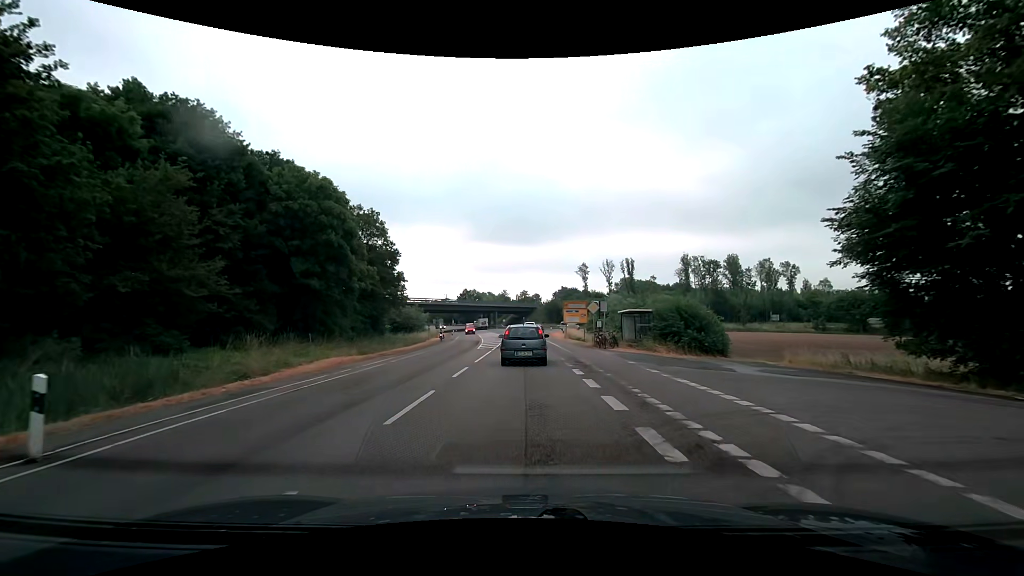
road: secondary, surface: asphalt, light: Day
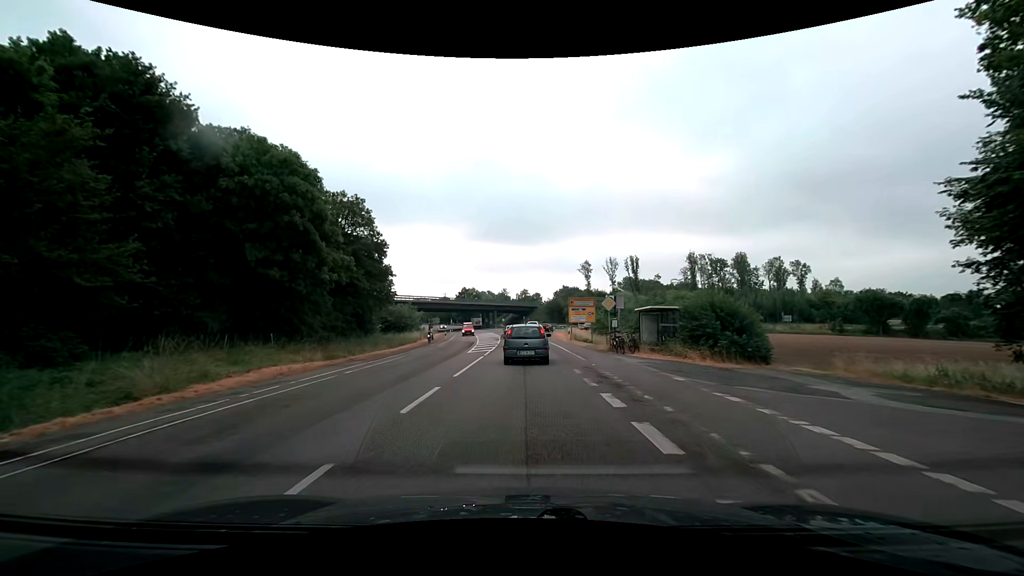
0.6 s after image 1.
(0.0, +5.9) m; 0°
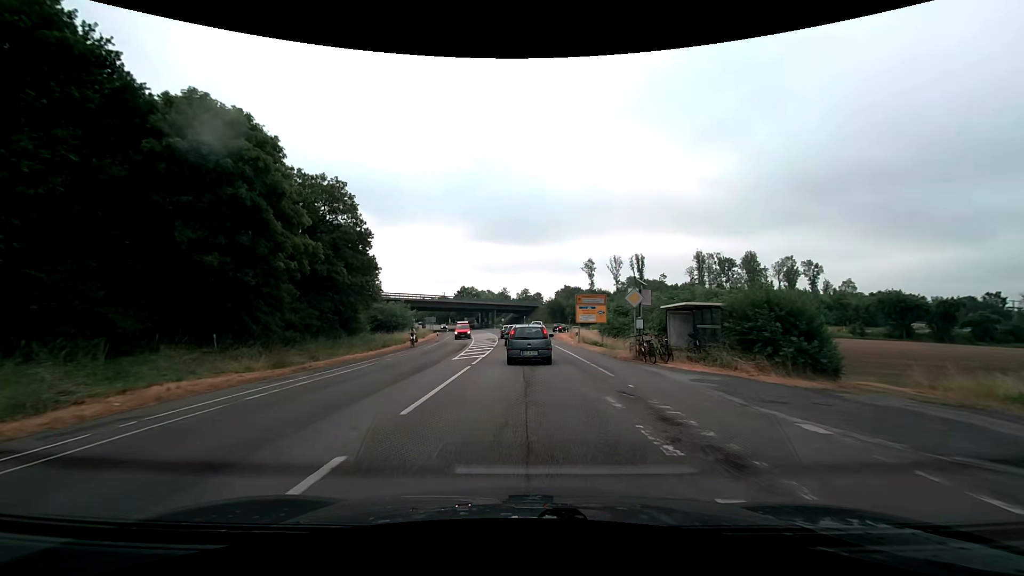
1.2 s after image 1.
(0.0, +6.1) m; +1°
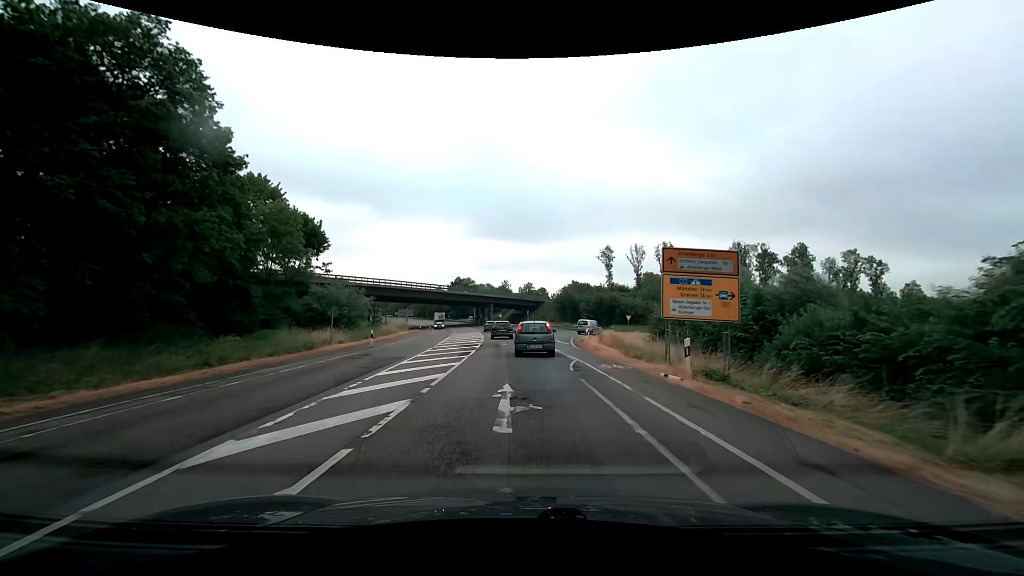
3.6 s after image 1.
(-0.3, +25.0) m; -1°
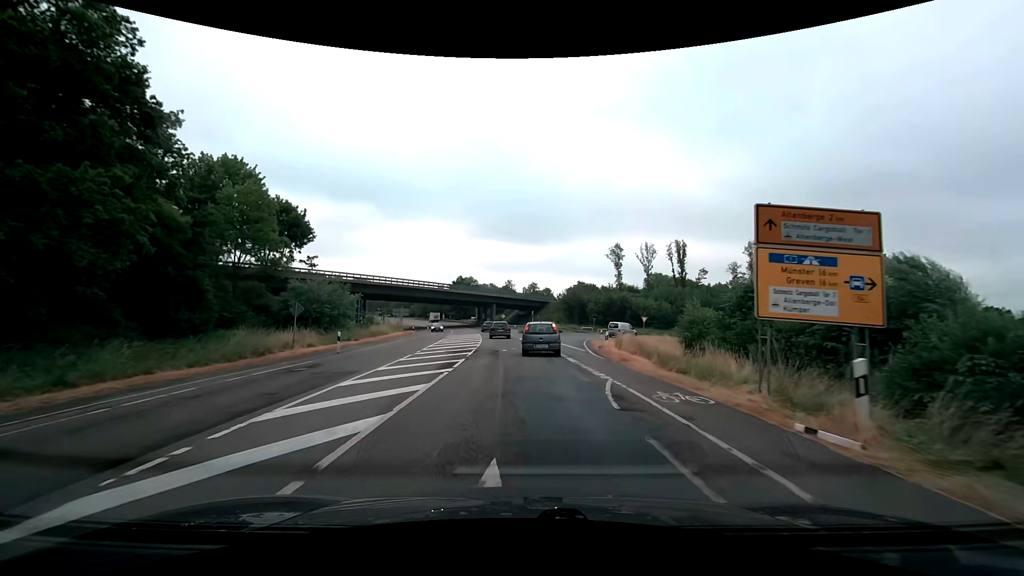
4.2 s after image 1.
(0.0, +6.3) m; -1°
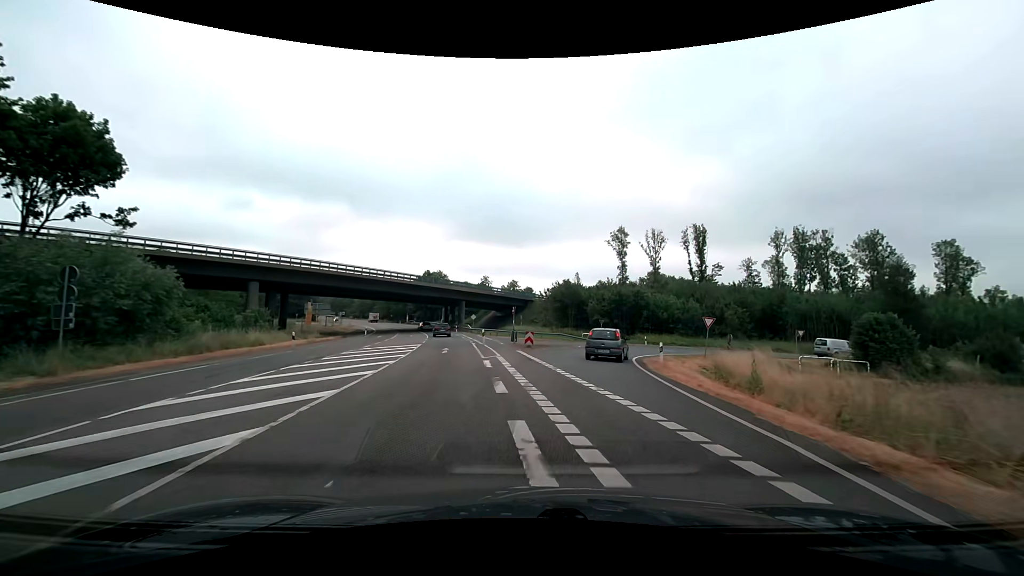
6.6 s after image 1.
(+0.4, +25.7) m; +3°
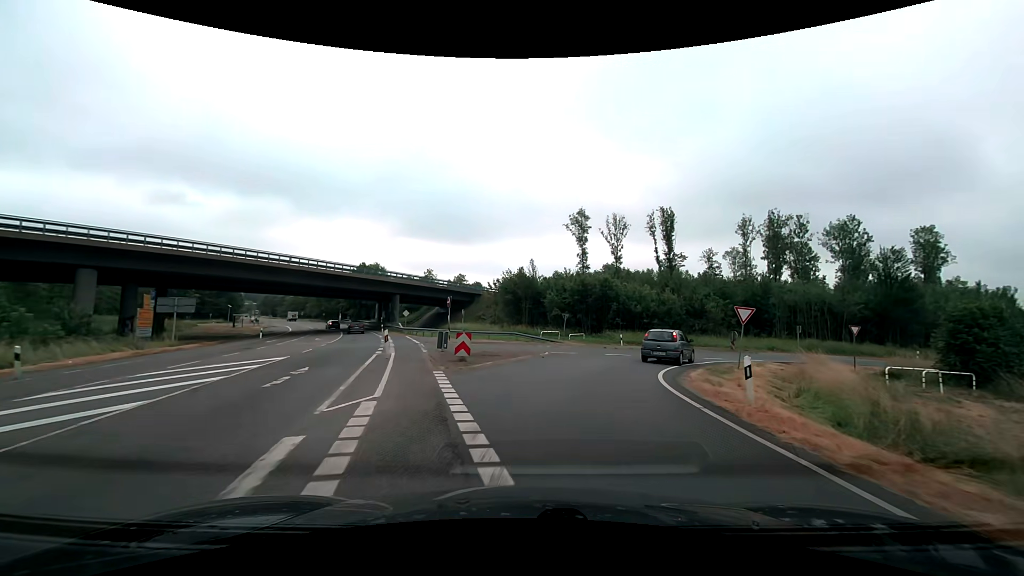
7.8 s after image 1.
(+0.5, +13.0) m; +6°
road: trunk_link
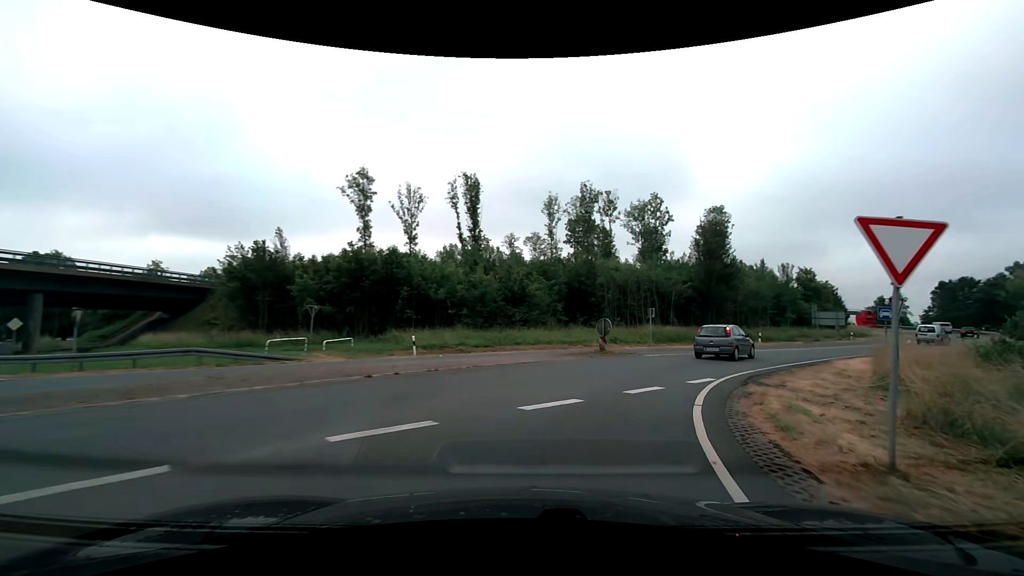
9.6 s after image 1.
(+3.1, +18.8) m; +23°
(+1, +10) (+6, +19) (+12, +27) (+19, +34) (+27, +40) (+34, +47) (+42, +53) (+49, +60) (+56, +67) (+62, +75) m
